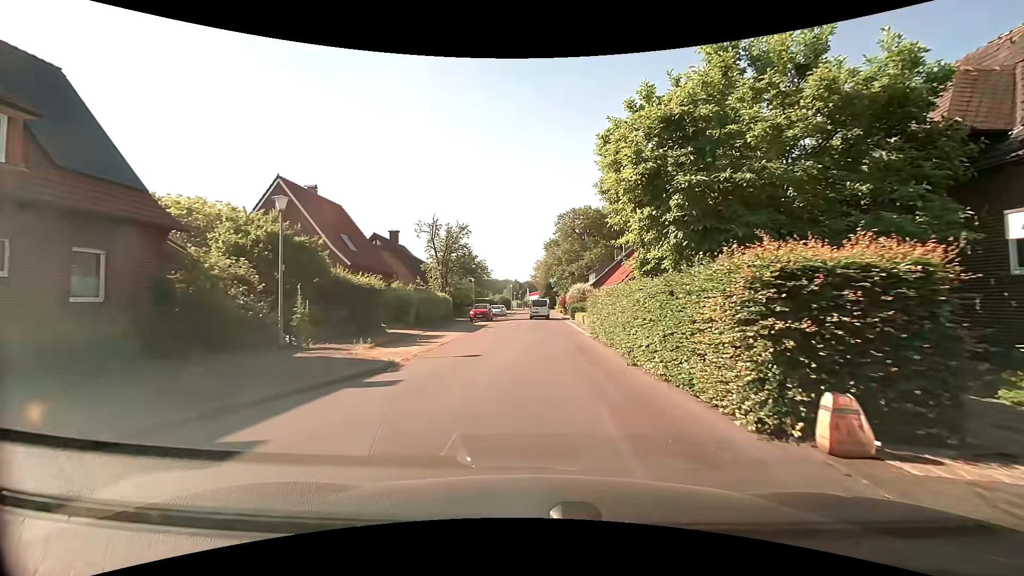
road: residential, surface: paved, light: Day
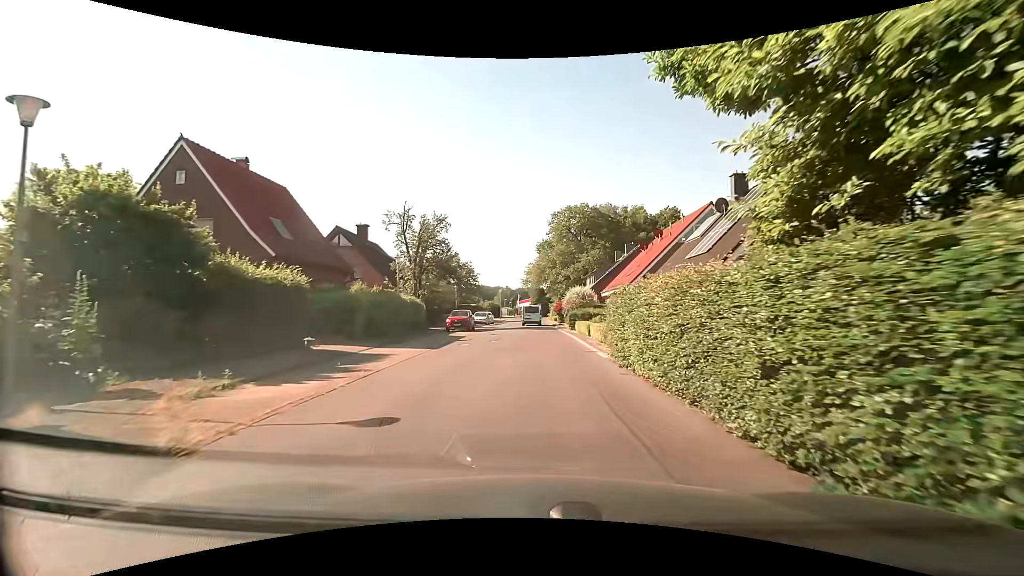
(+0.1, +8.2) m; +1°
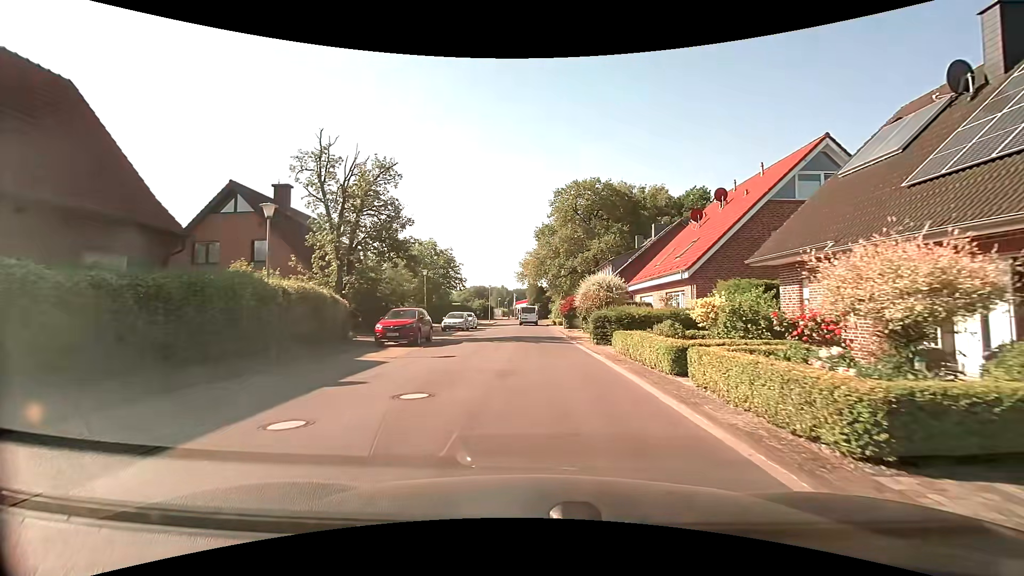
(+0.1, +16.0) m; 0°
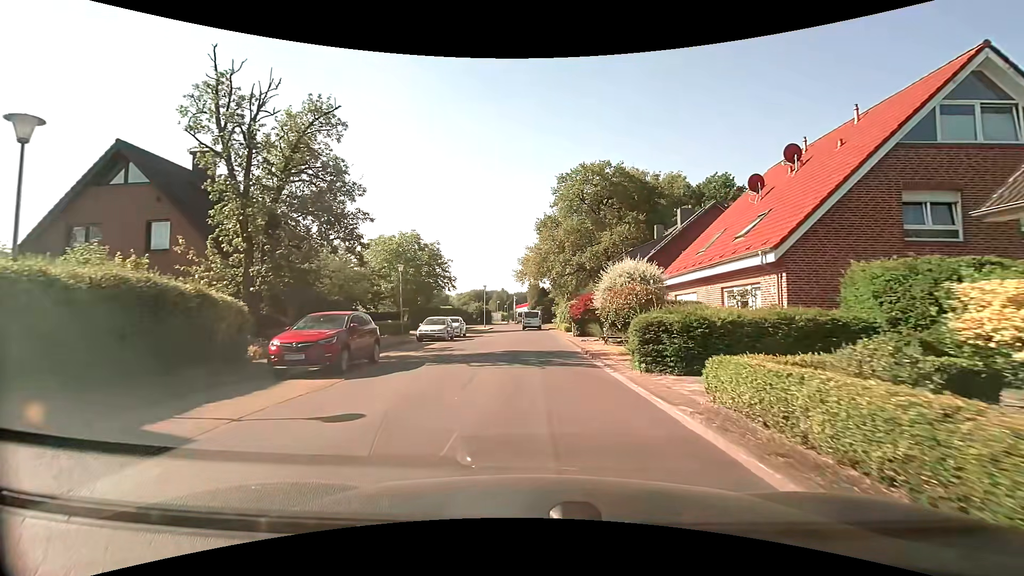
(0.0, +8.5) m; 0°
(0, +10) (0, +20) (0, +30) (0, +40) (-1, +50) (-1, +60) (-2, +70) (-5, +79) (-13, +85) (-23, +86) m
